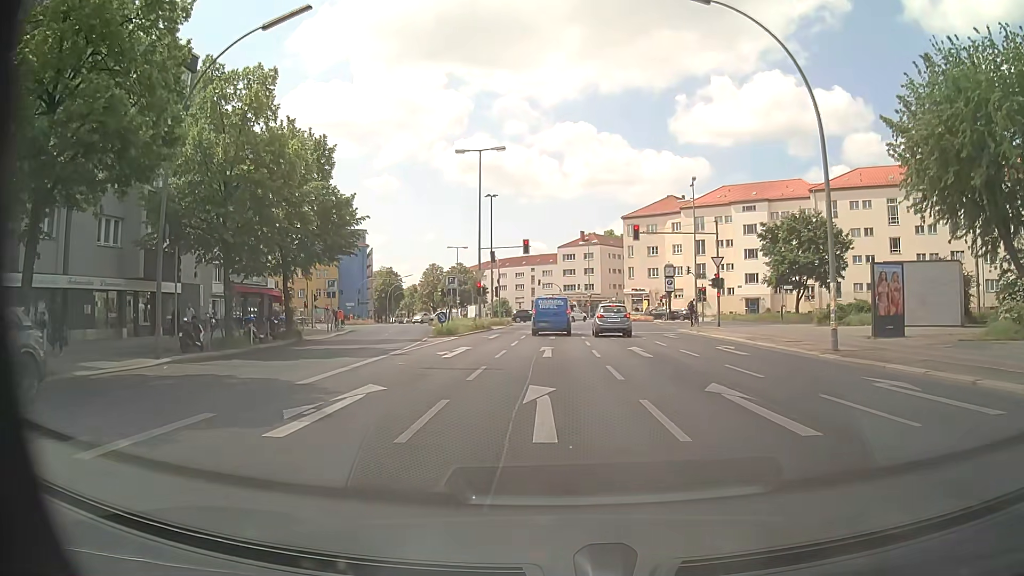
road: secondary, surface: asphalt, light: Day
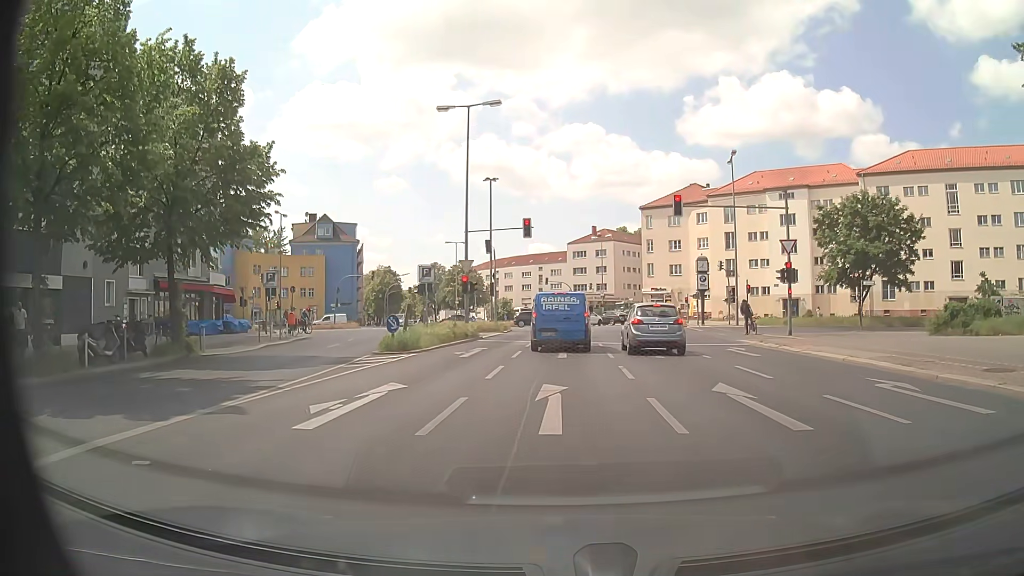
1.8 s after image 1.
(-0.1, +11.3) m; -1°
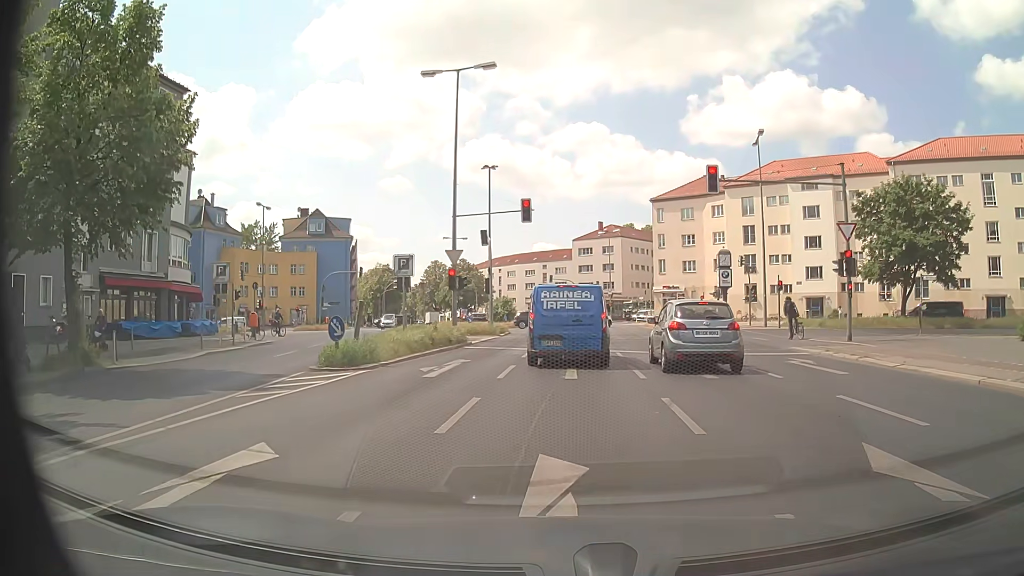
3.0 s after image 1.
(0.0, +5.9) m; 0°
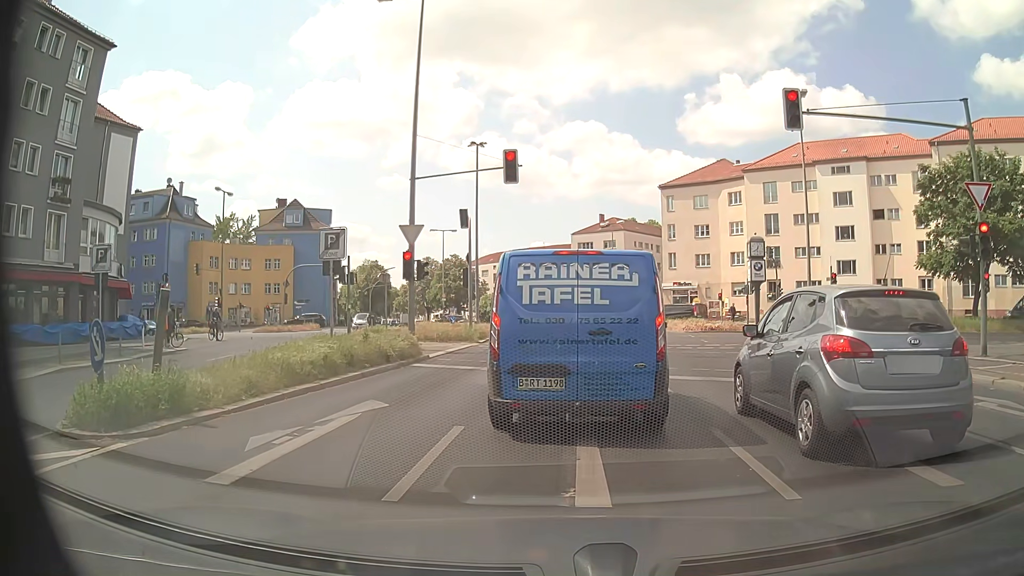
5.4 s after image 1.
(0.0, +8.5) m; 0°
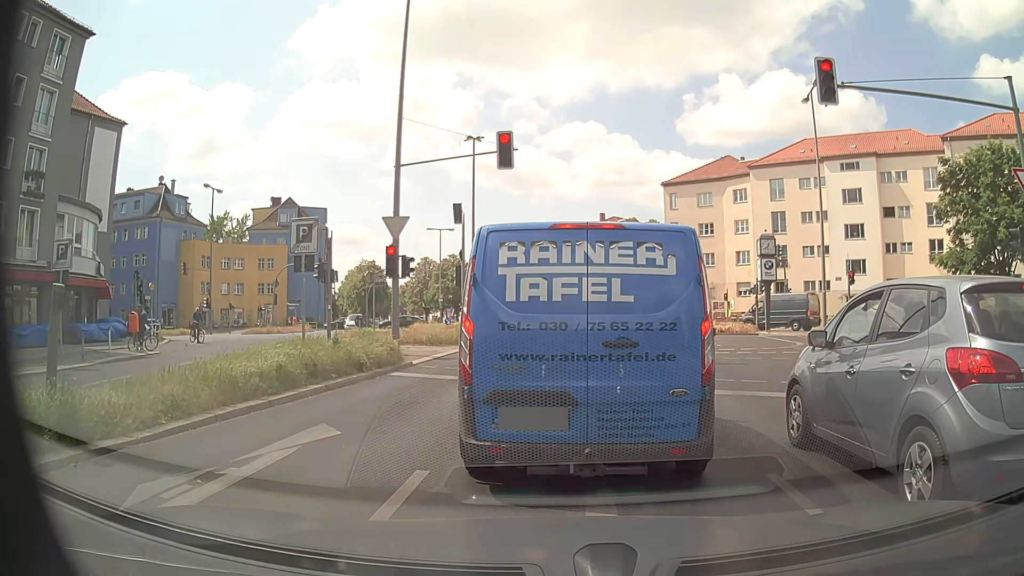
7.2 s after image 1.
(0.0, +2.0) m; +1°
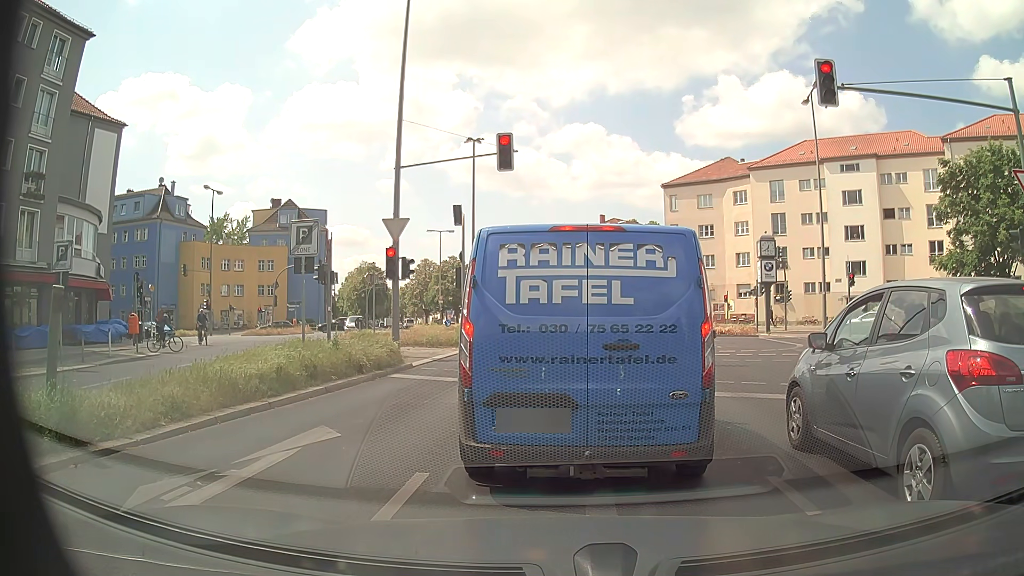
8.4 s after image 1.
(0.0, +0.1) m; 0°
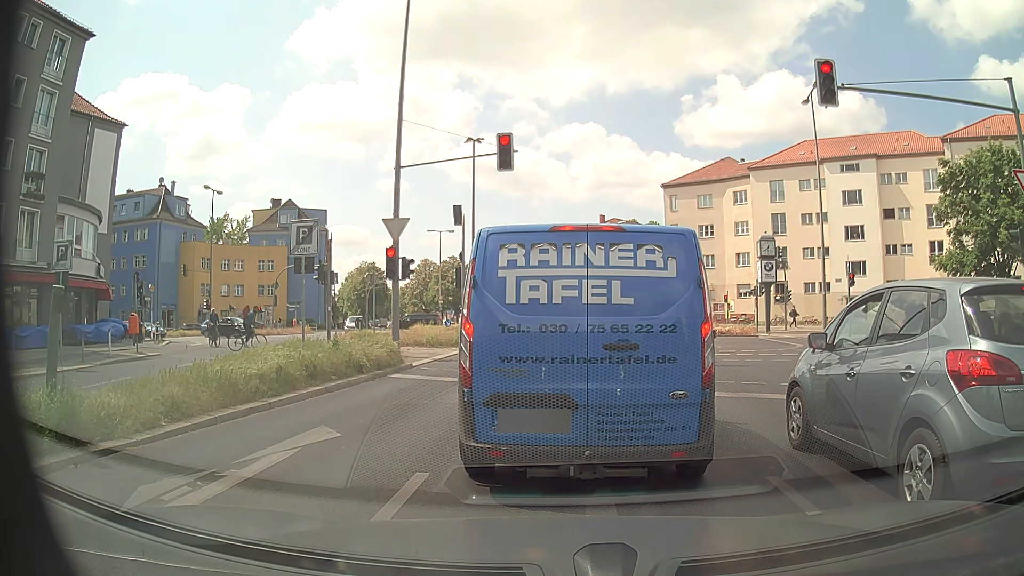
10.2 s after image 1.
(0.0, 0.0) m; 0°
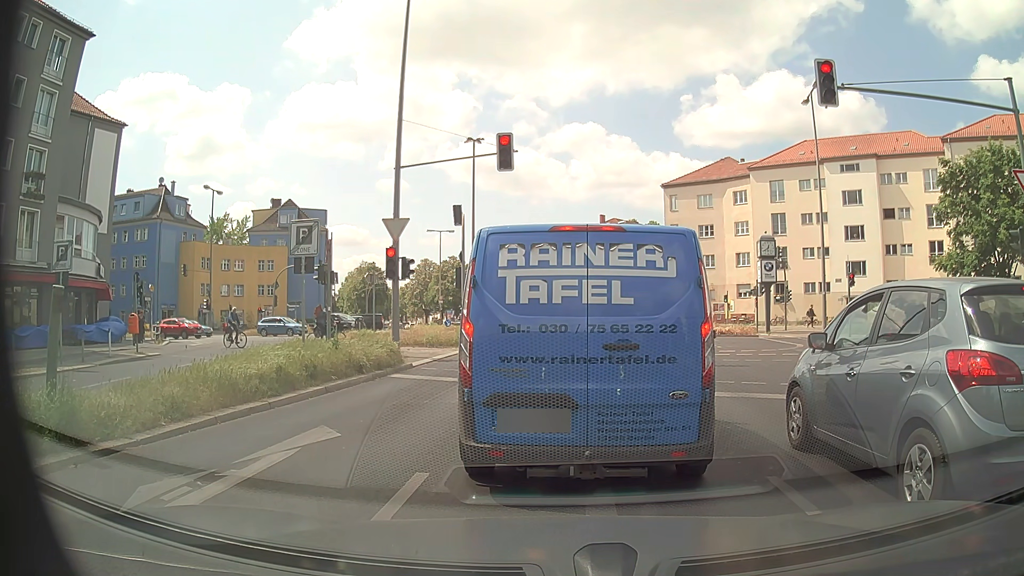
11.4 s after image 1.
(0.0, 0.0) m; 0°
(0, +10) (0, +20) (+1, +30) (+1, +40) (+1, +50) (+1, +60) (0, +70) (-1, +80) (-4, +89) (-8, +99) m
